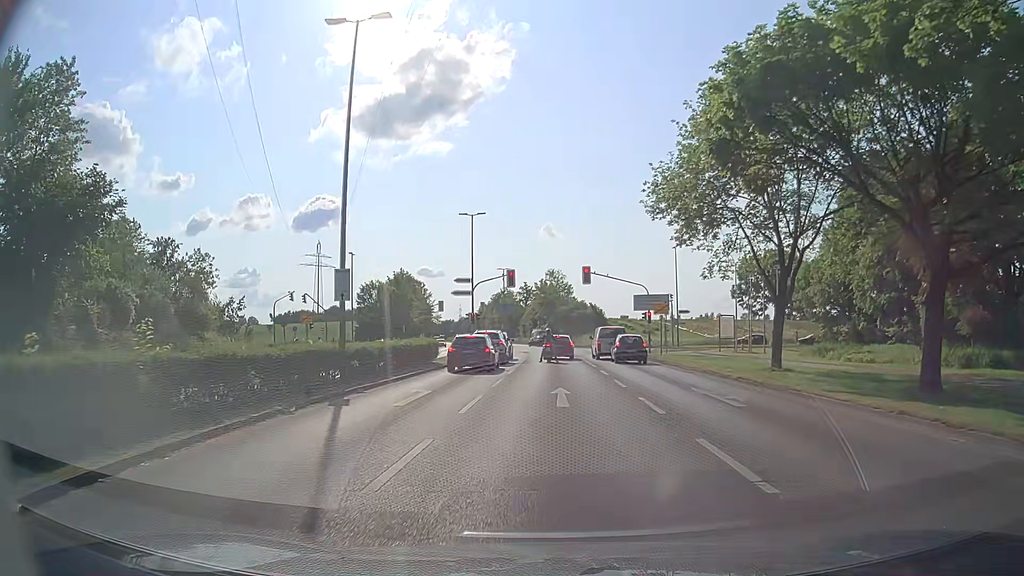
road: tertiary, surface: asphalt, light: Day
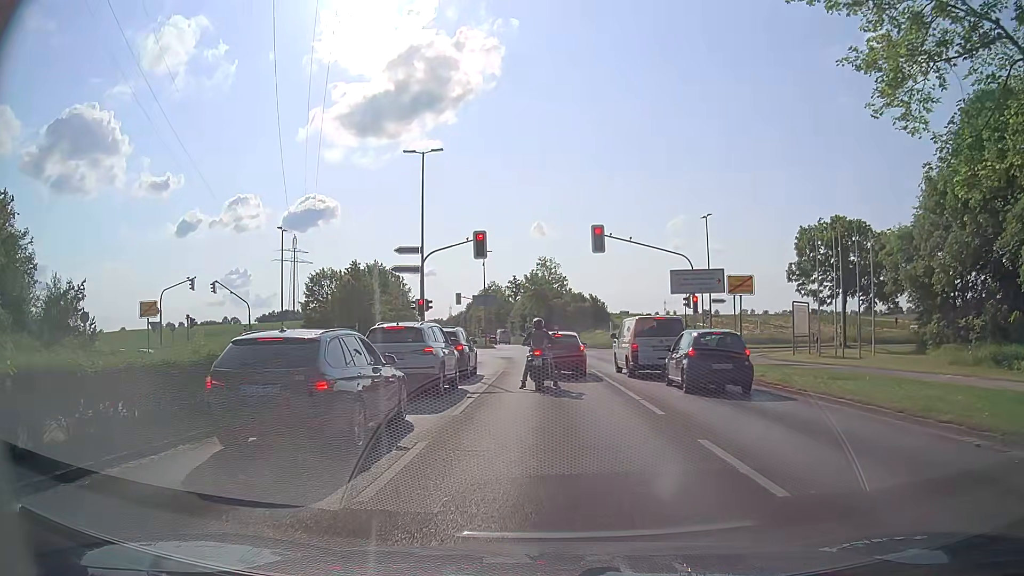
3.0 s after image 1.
(+0.2, +18.0) m; +1°
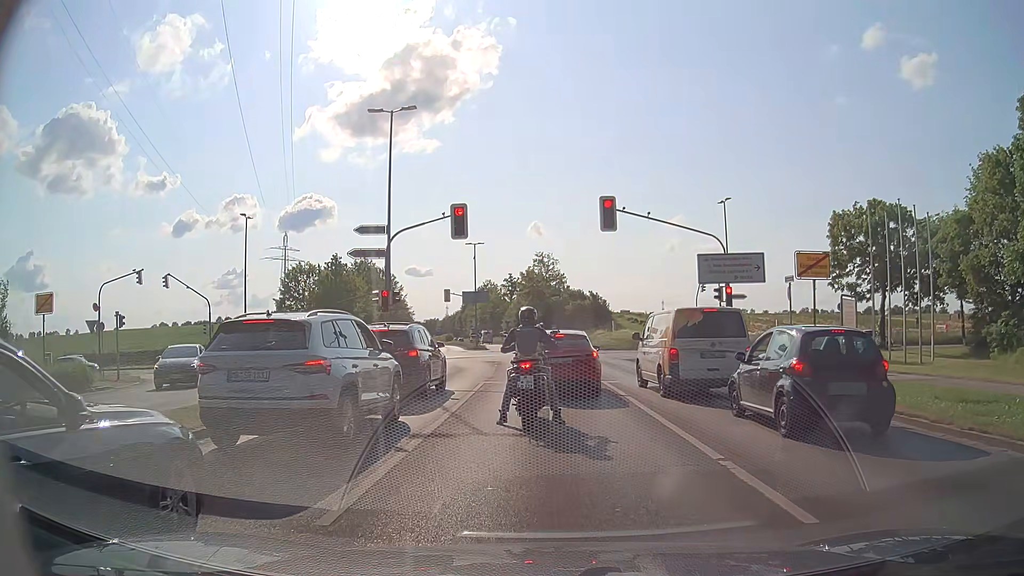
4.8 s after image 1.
(0.0, +6.6) m; +2°
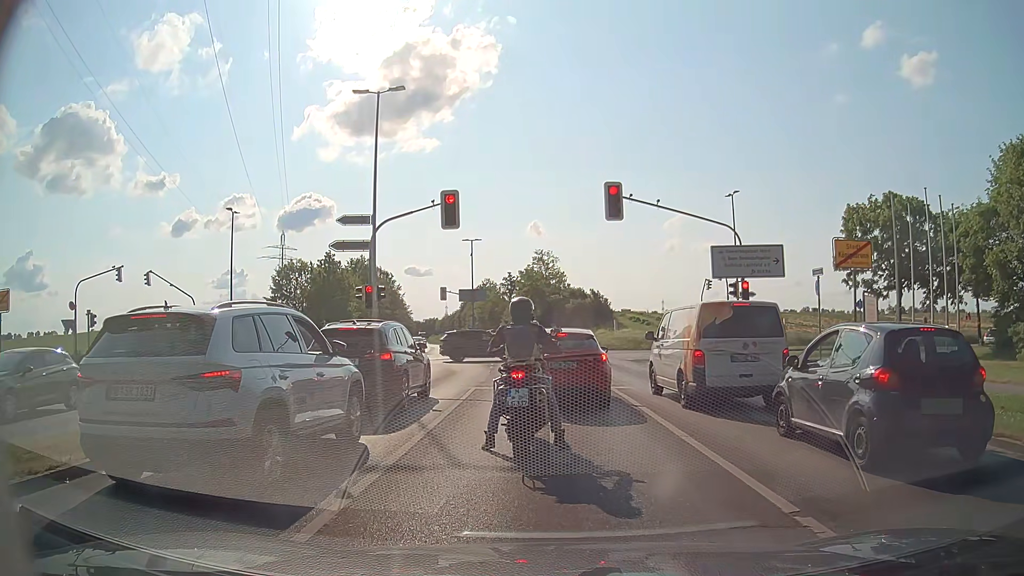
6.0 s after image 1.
(-0.1, +2.2) m; -1°
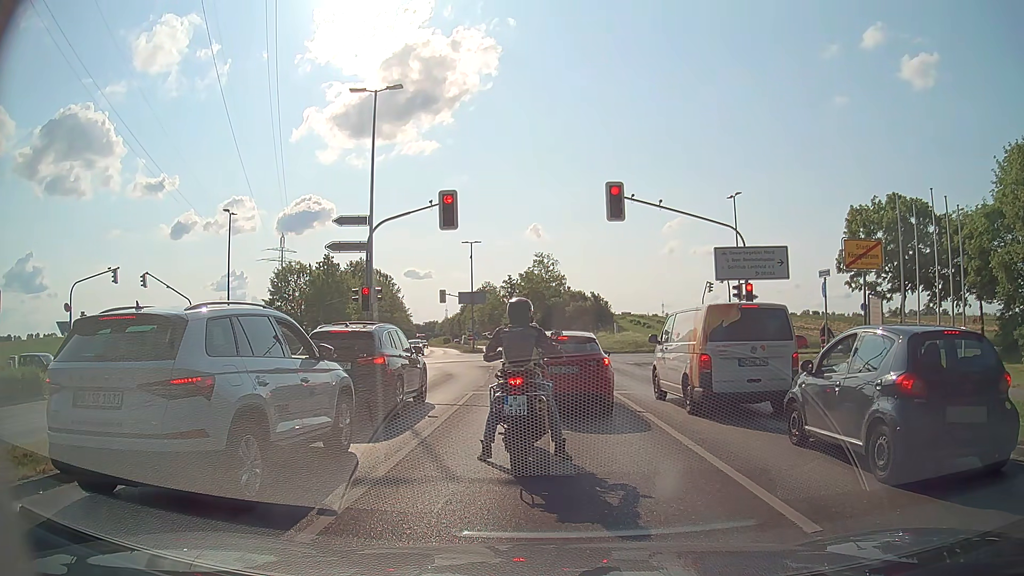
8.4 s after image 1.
(0.0, +0.5) m; 0°
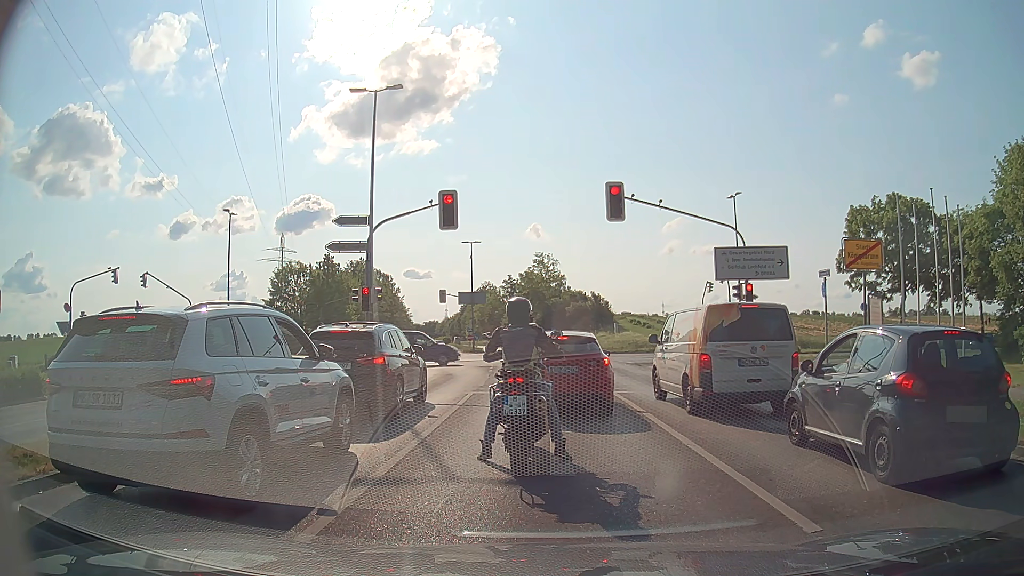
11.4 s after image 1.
(0.0, 0.0) m; 0°
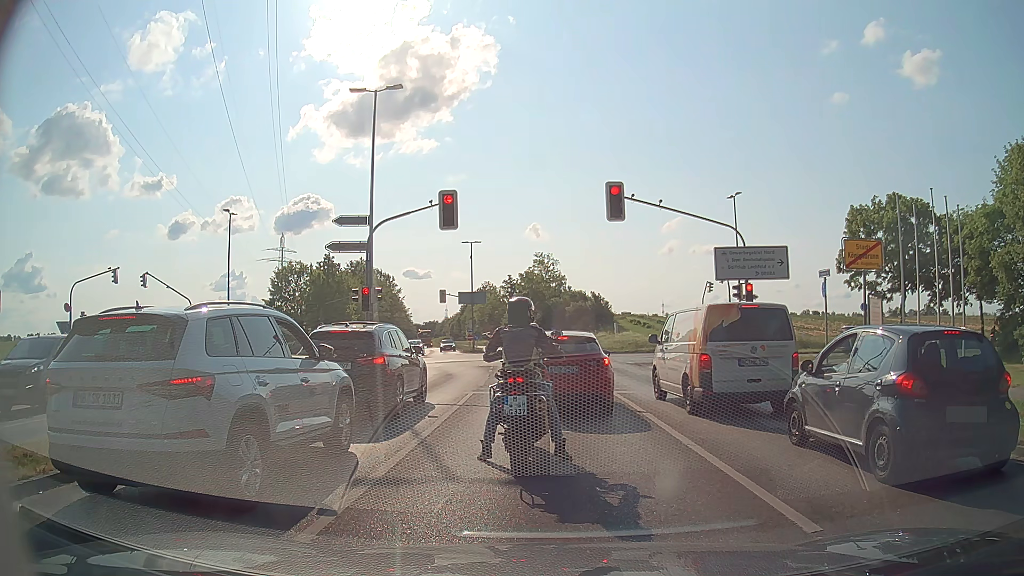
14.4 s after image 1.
(0.0, 0.0) m; 0°
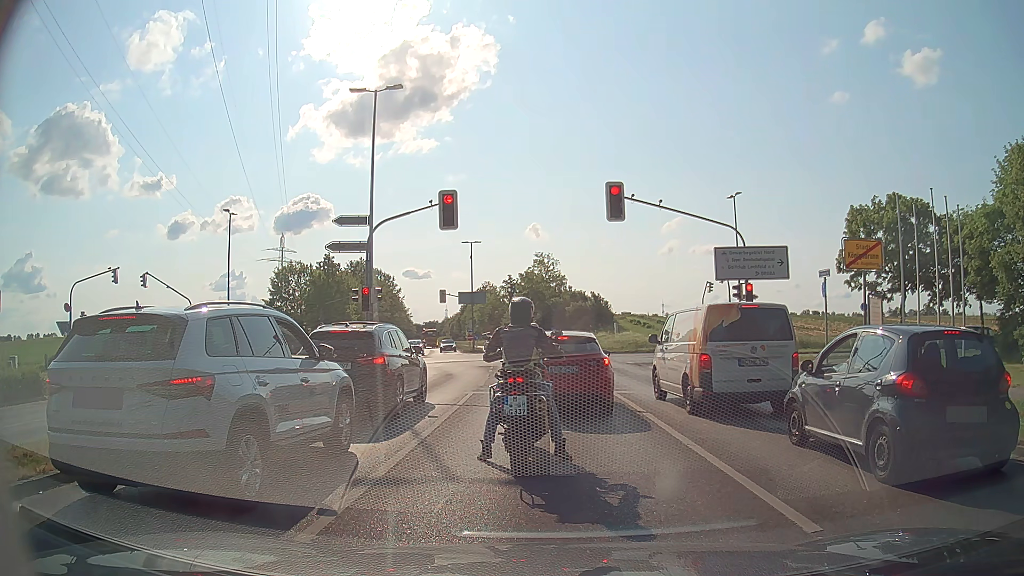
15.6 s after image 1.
(0.0, 0.0) m; 0°
